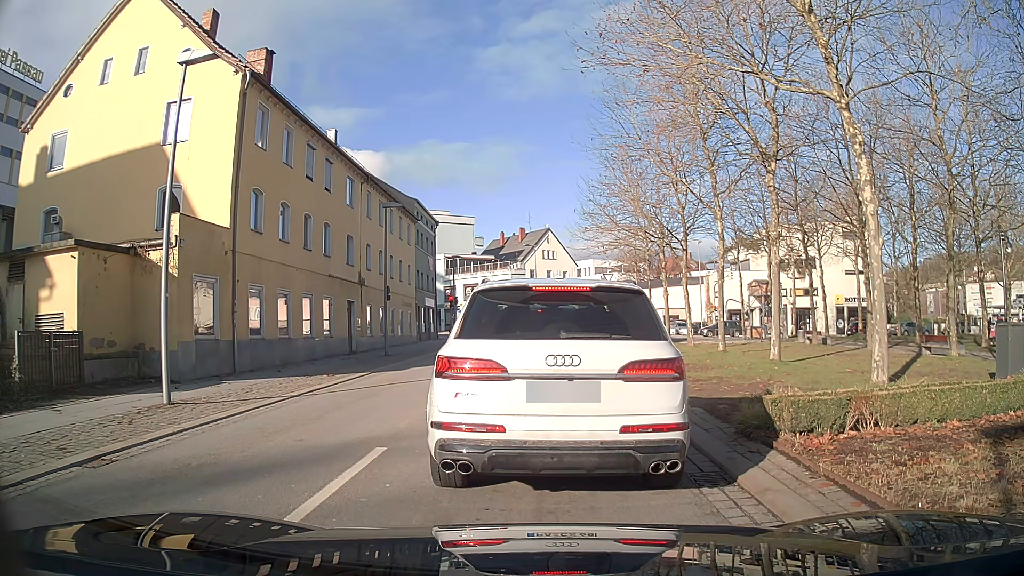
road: tertiary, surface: asphalt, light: Day
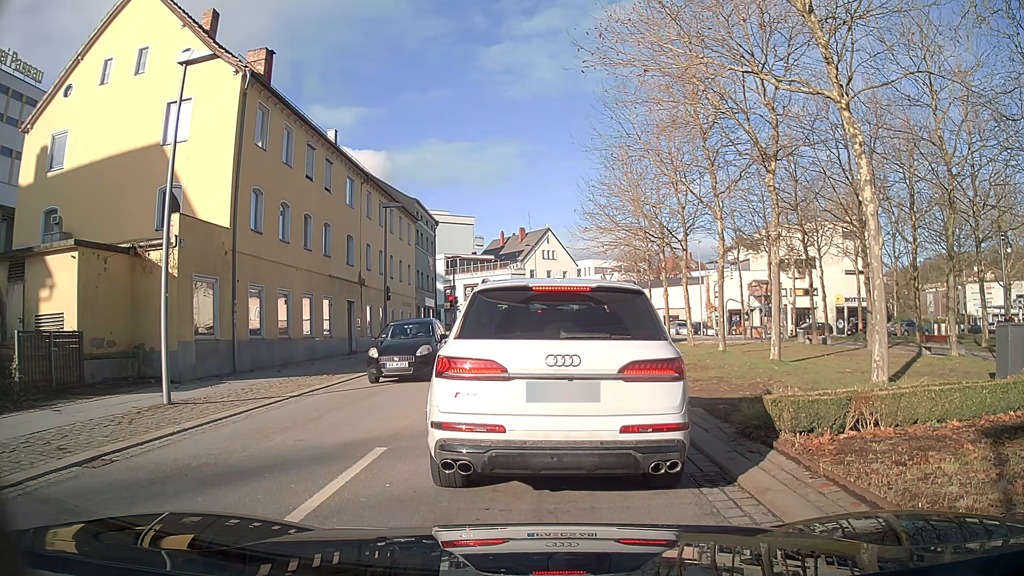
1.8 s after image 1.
(0.0, 0.0) m; 0°
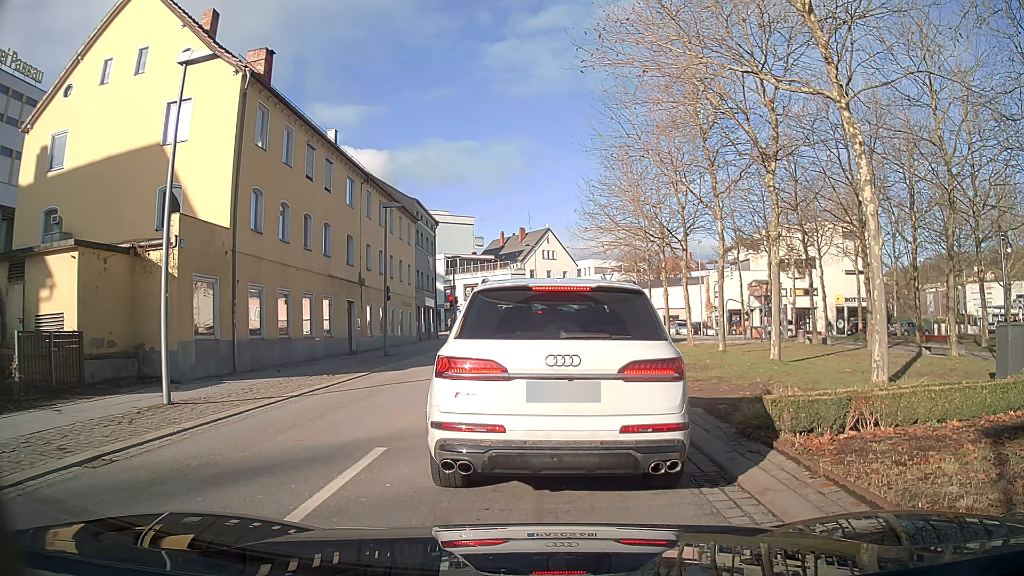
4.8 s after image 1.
(0.0, 0.0) m; 0°
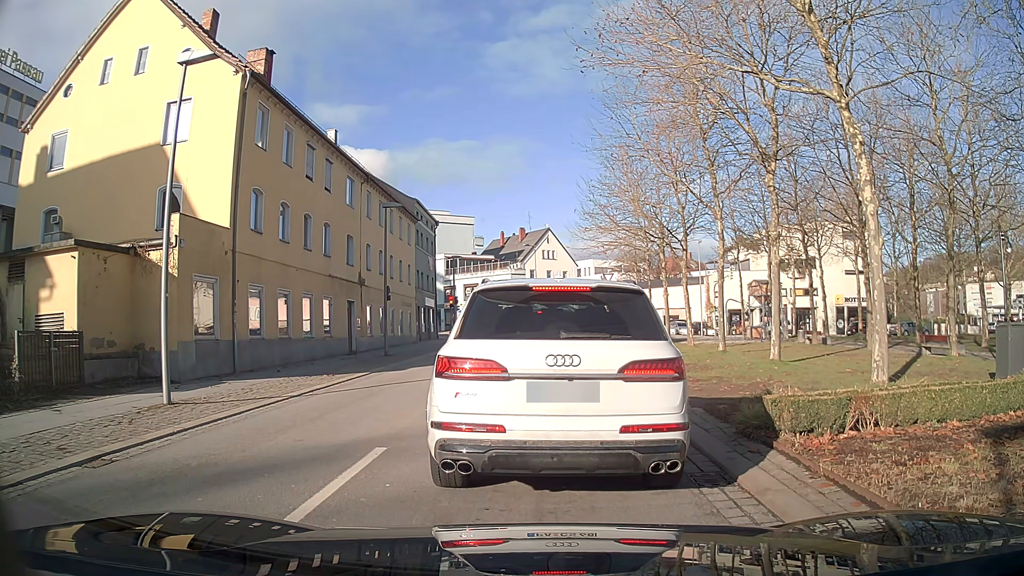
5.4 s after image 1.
(0.0, 0.0) m; 0°
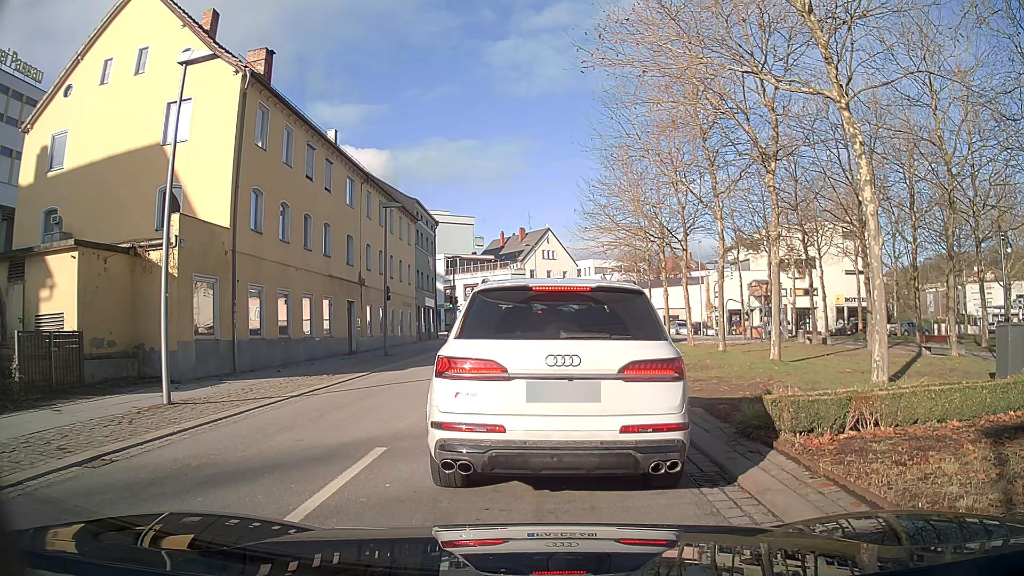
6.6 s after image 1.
(0.0, 0.0) m; 0°
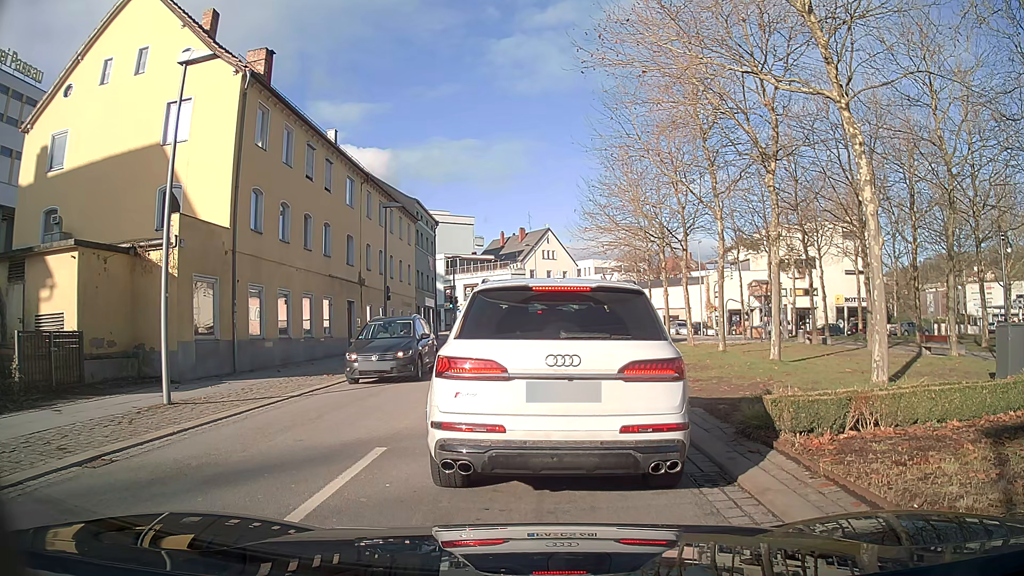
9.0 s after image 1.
(0.0, 0.0) m; 0°
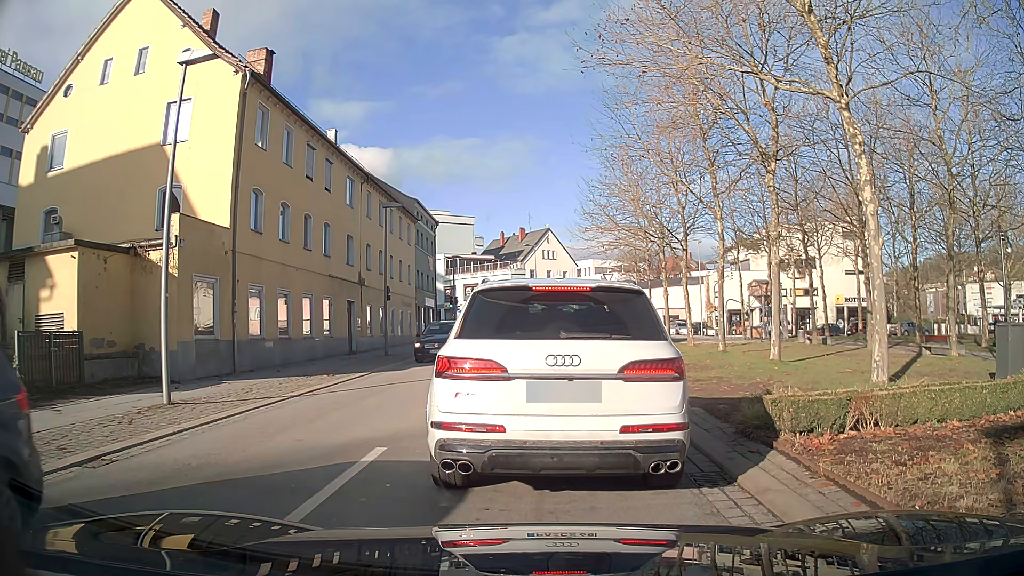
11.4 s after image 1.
(0.0, 0.0) m; 0°
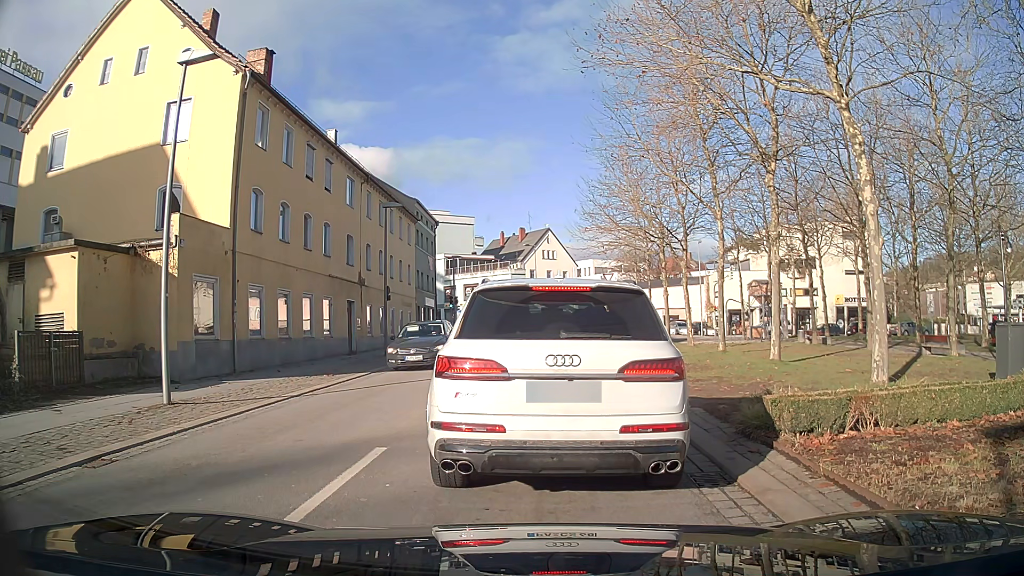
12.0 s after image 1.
(0.0, 0.0) m; 0°
